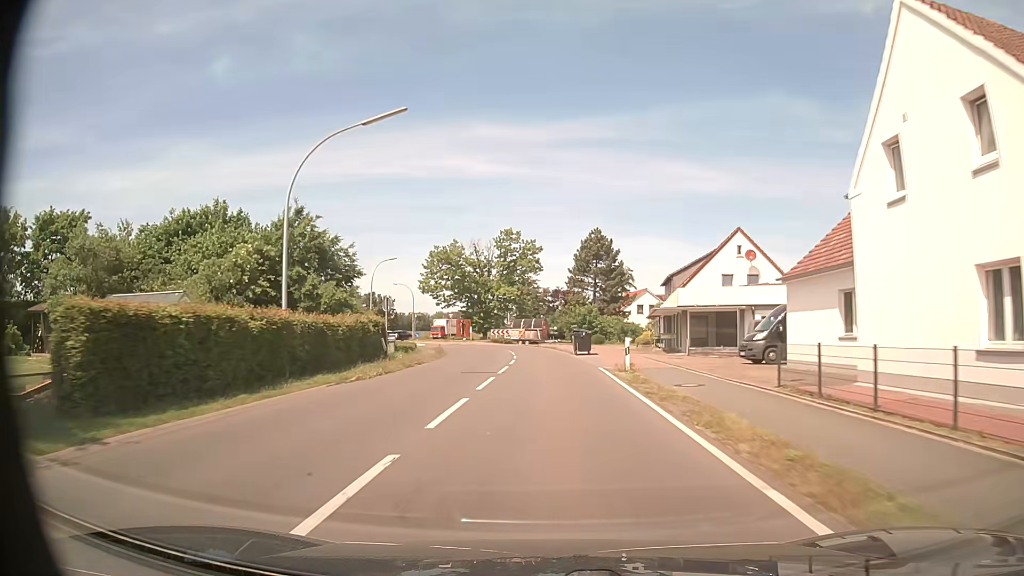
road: tertiary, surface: asphalt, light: Day
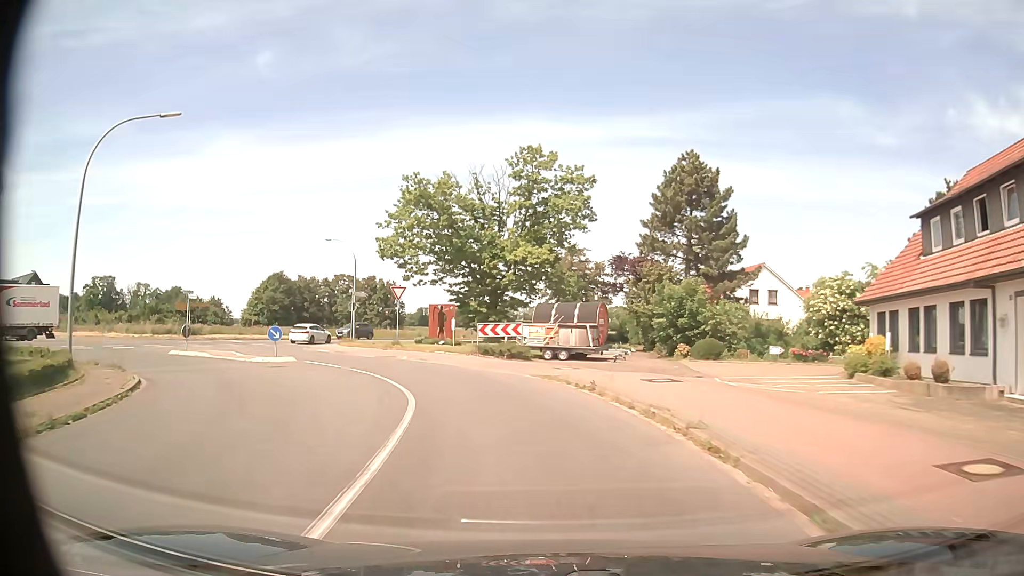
(-0.6, +40.9) m; -4°
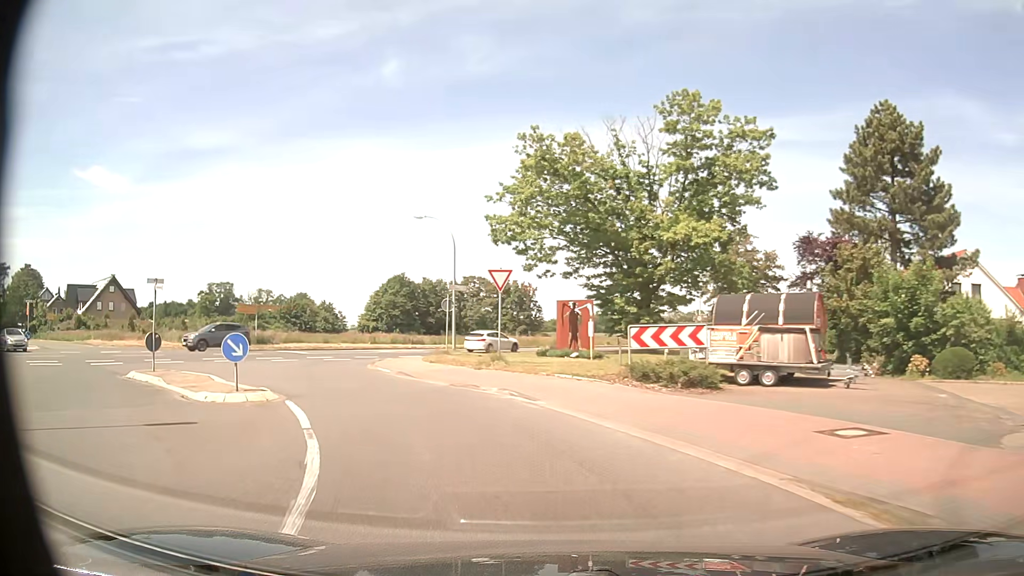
(-1.1, +12.8) m; -12°
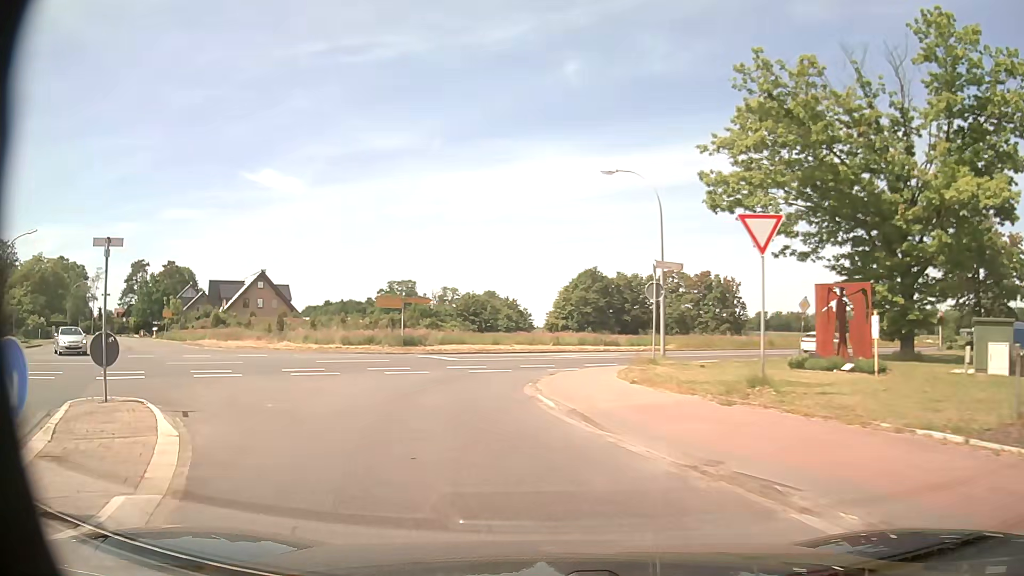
(-1.4, +10.2) m; -16°
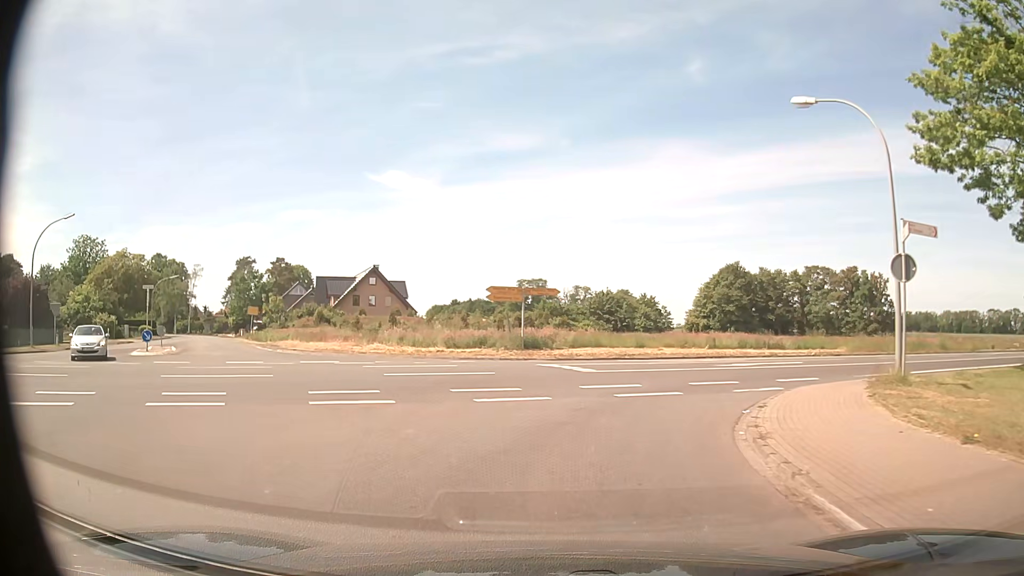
(-0.9, +8.2) m; -11°
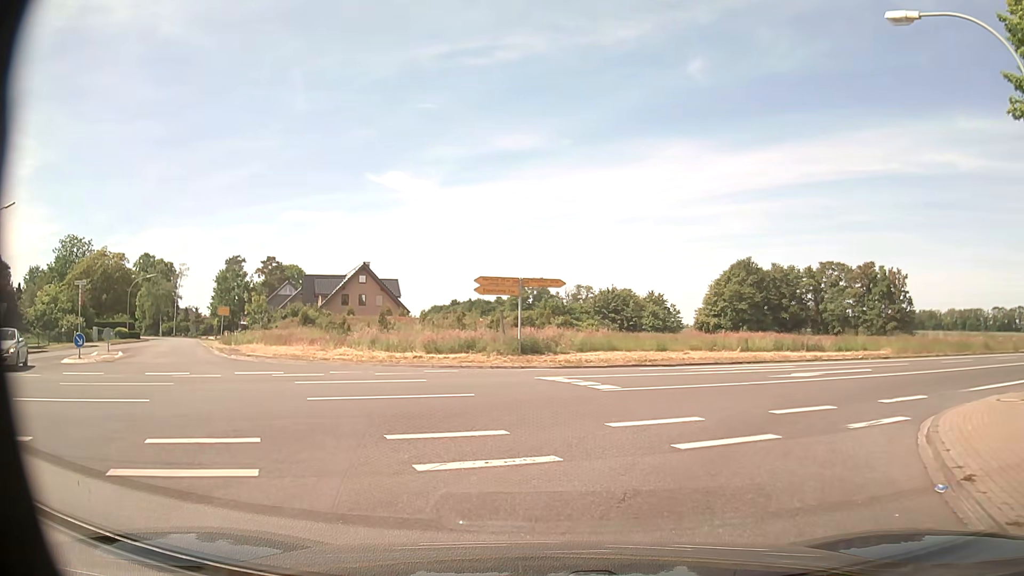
(0.0, +5.7) m; 0°
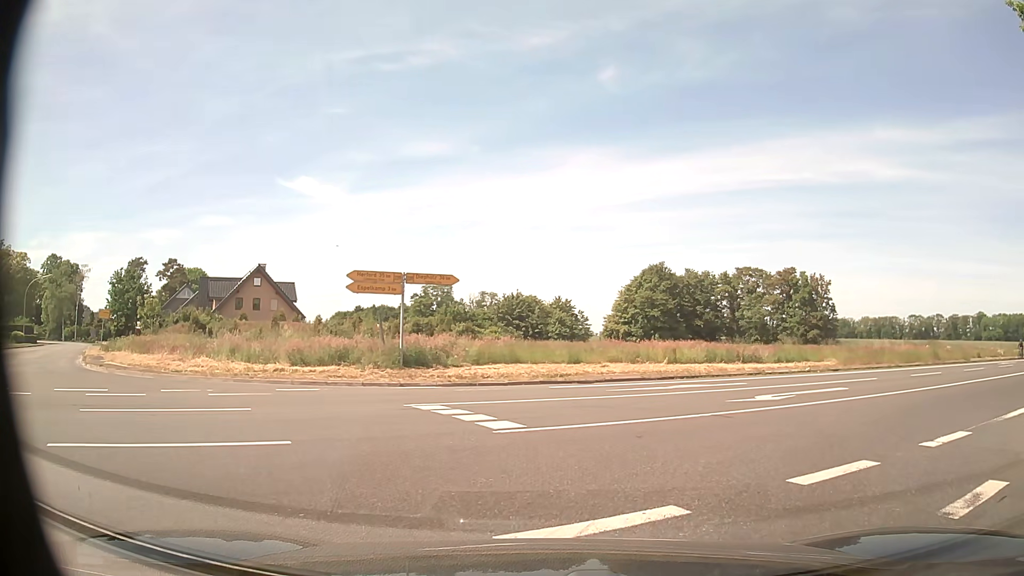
(+0.2, +4.8) m; +7°
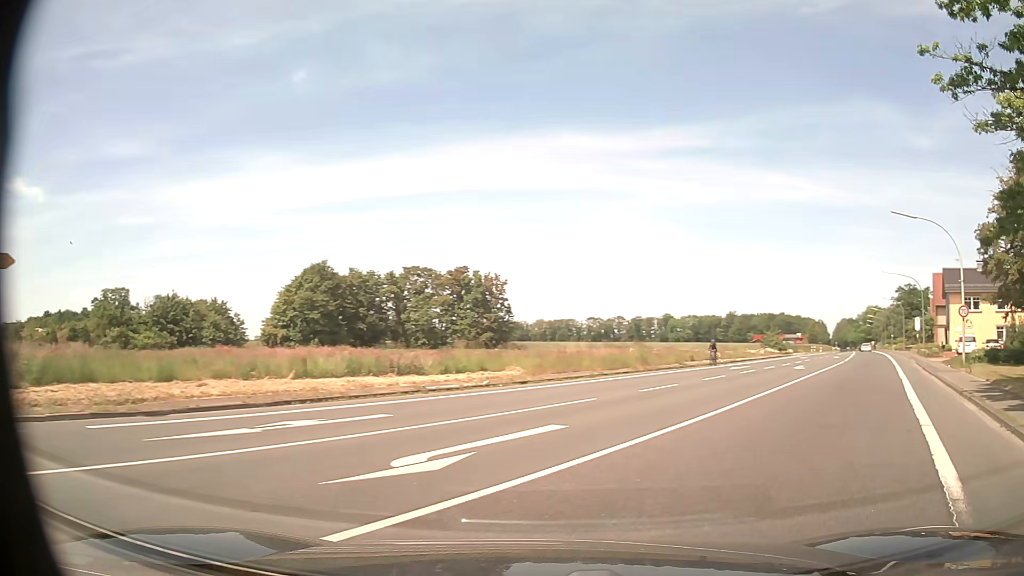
(+1.8, +7.6) m; +28°
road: primary
(+3, +10) (+8, +18) (+13, +27) (+17, +36) (+22, +44) (+27, +53) (+32, +62) (+37, +71) (+41, +80) (+46, +88) m
